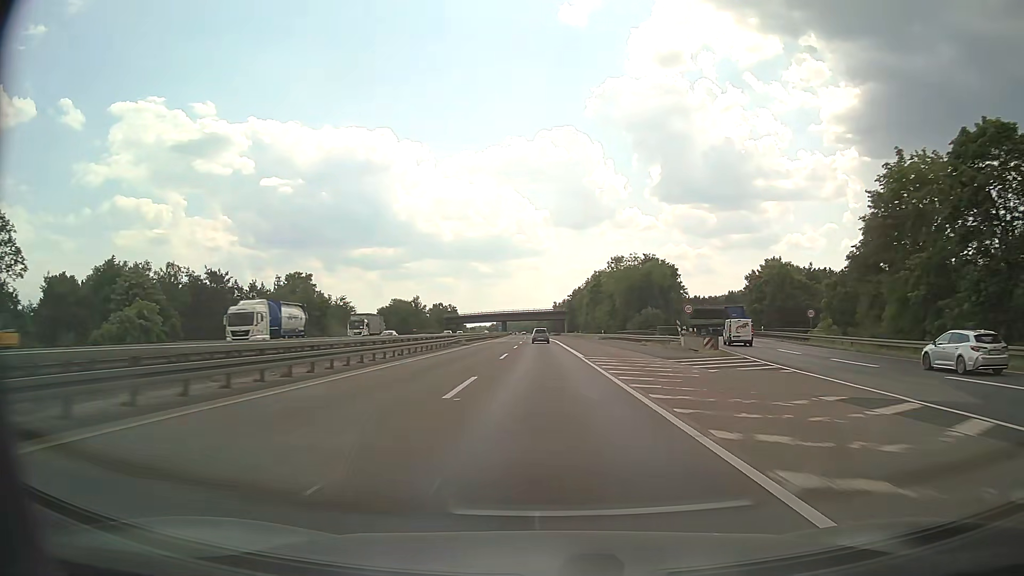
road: motorway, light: Day
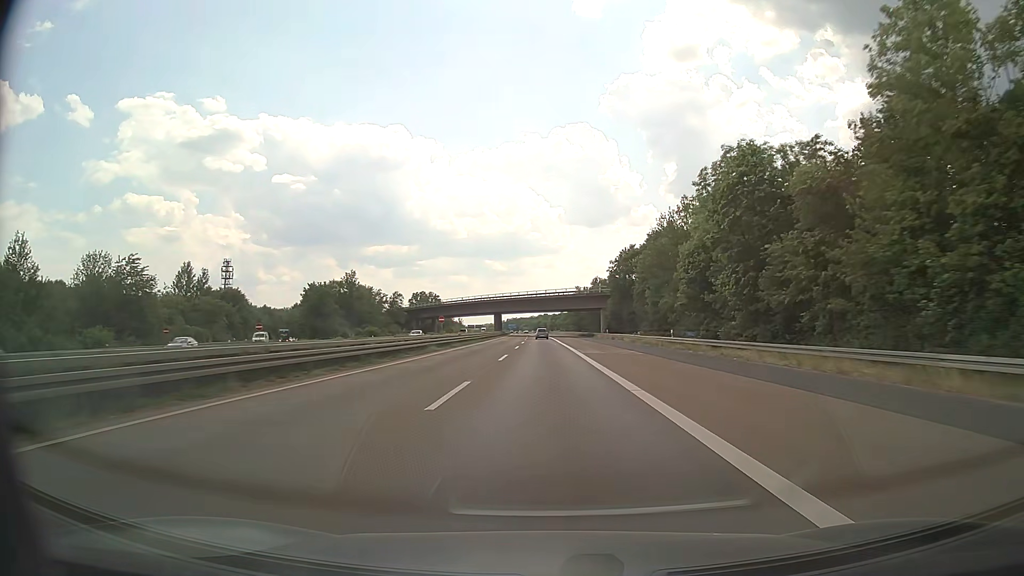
(-1.0, +93.4) m; -1°
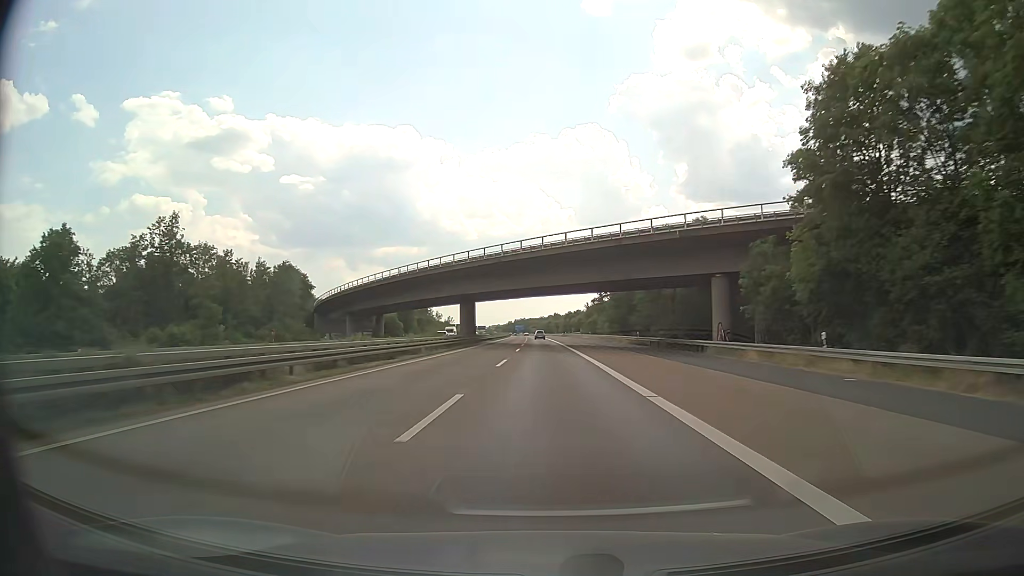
(-0.4, +75.5) m; -1°
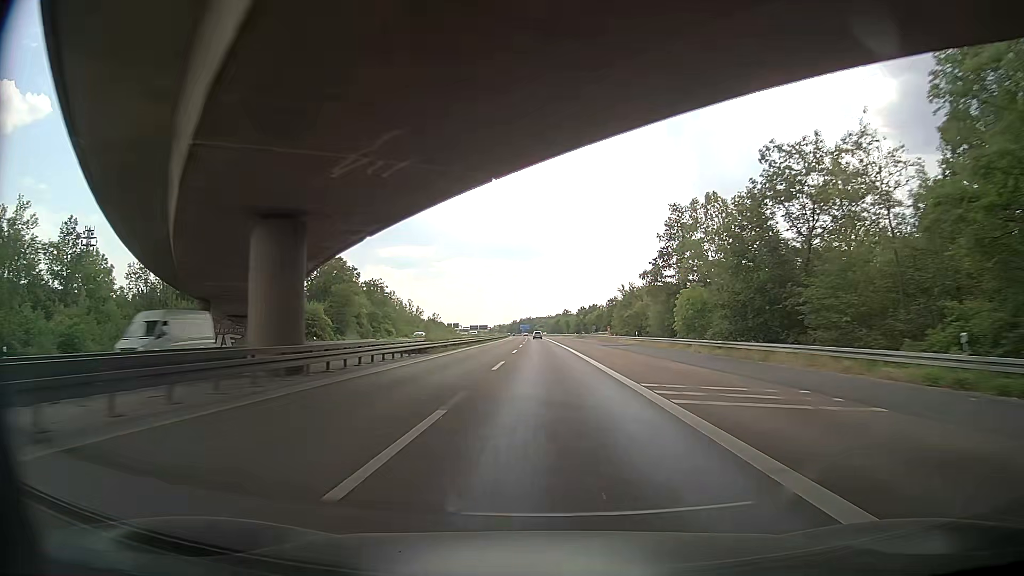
(-0.3, +56.9) m; -1°
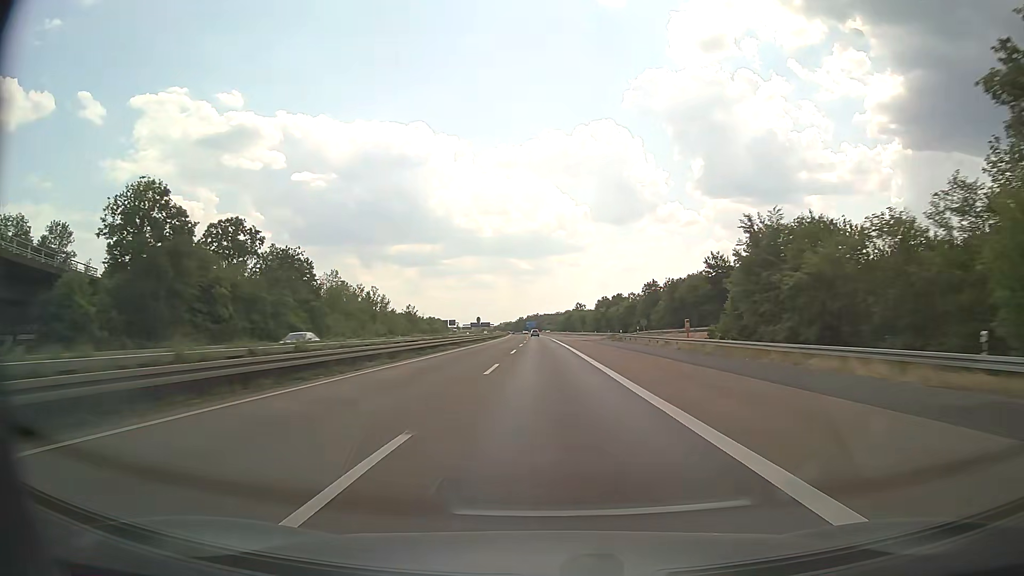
(-0.1, +57.2) m; 0°
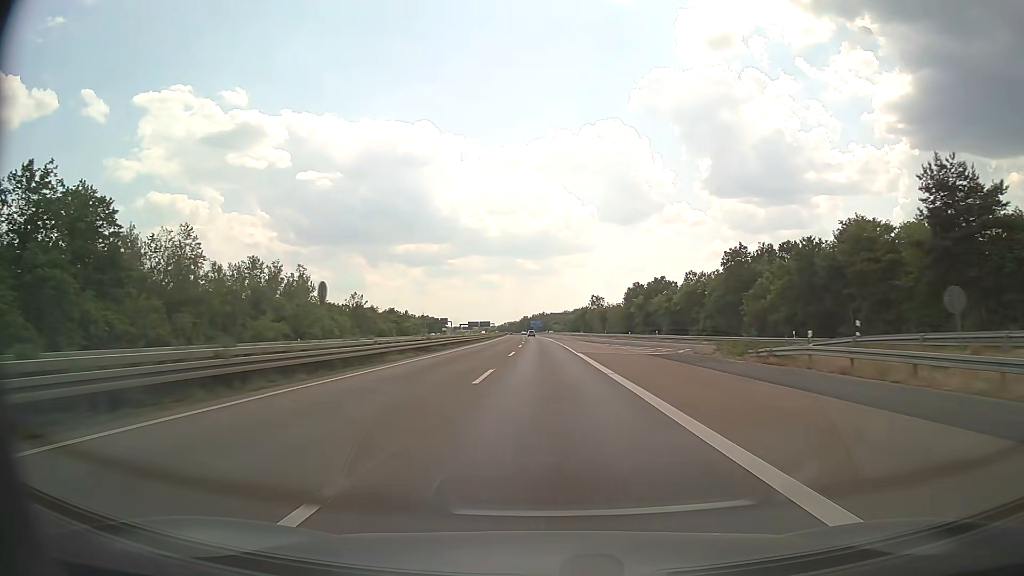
(-0.3, +57.6) m; -1°
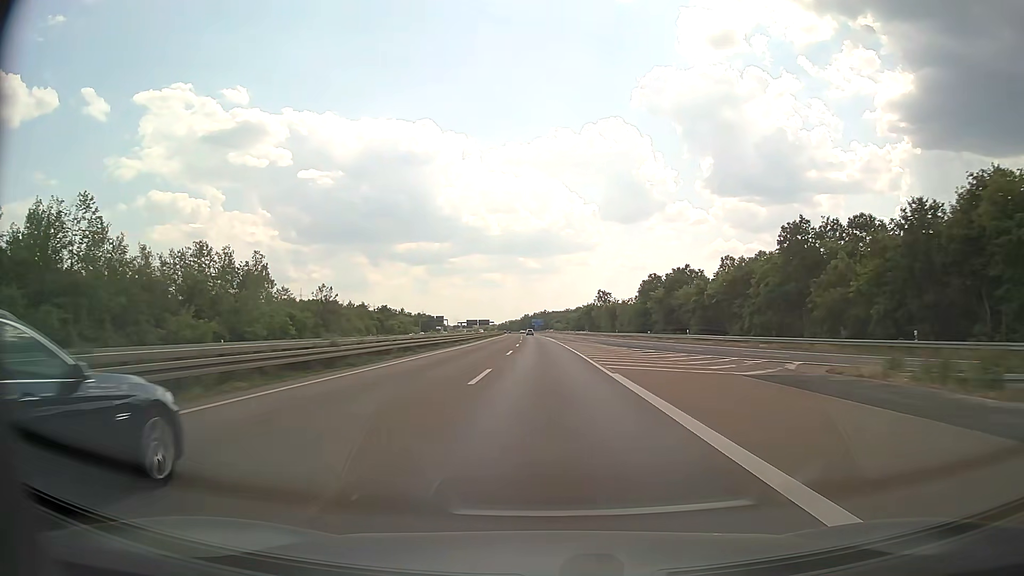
(0.0, +19.2) m; 0°
